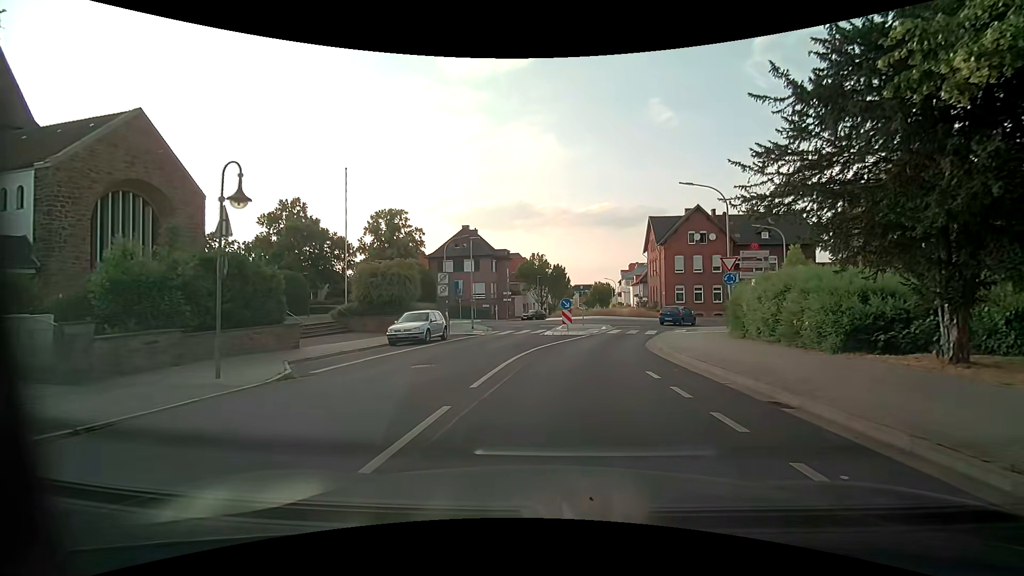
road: residential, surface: asphalt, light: Day
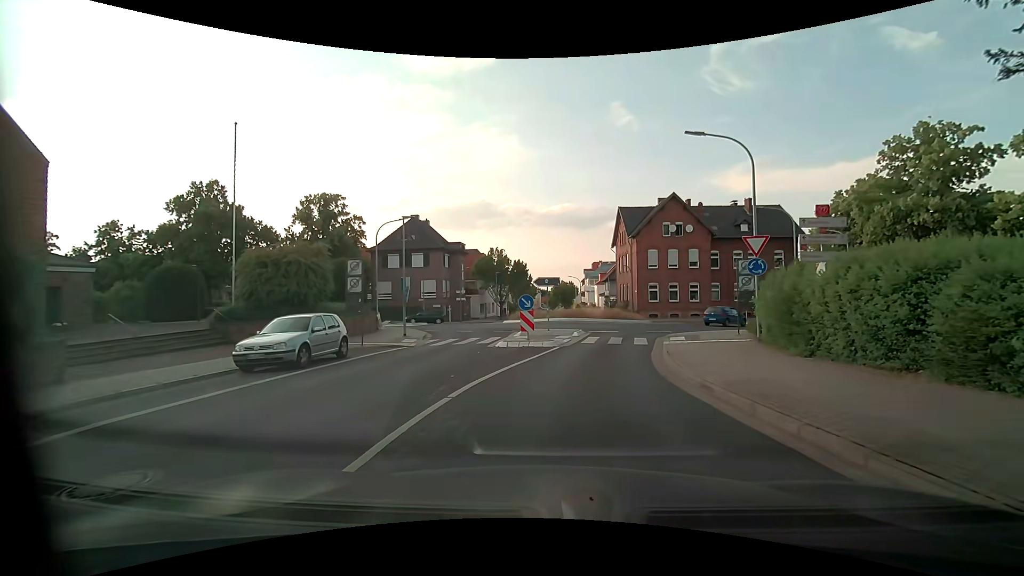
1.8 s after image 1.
(+0.1, +7.9) m; +3°
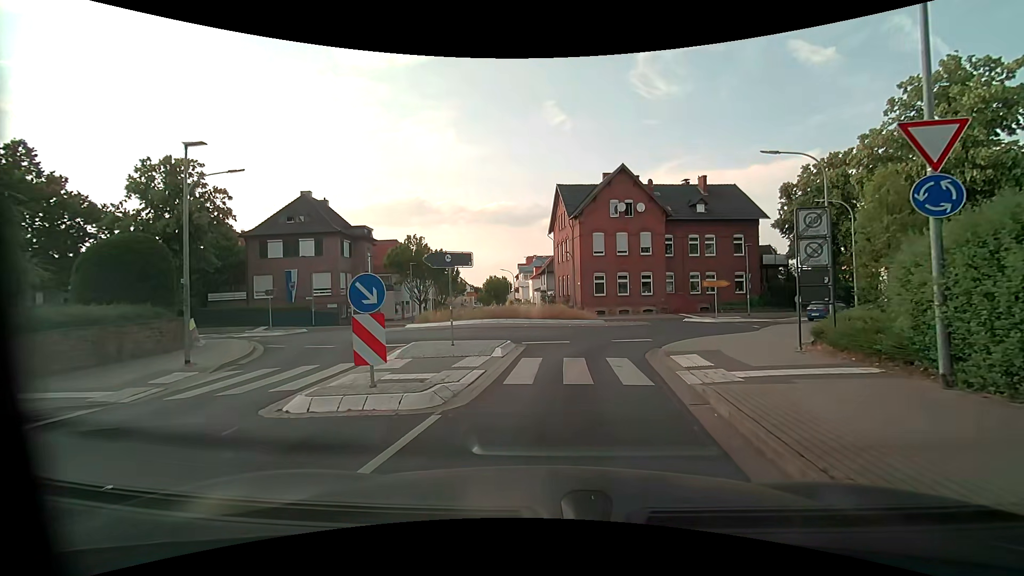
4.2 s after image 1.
(+0.7, +11.0) m; +7°
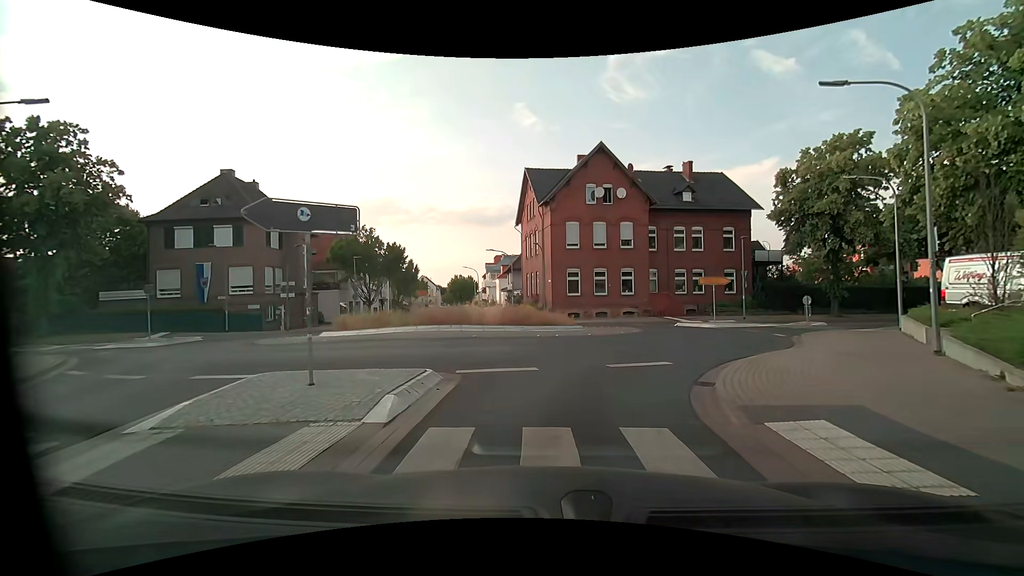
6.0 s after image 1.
(+0.3, +6.9) m; +4°
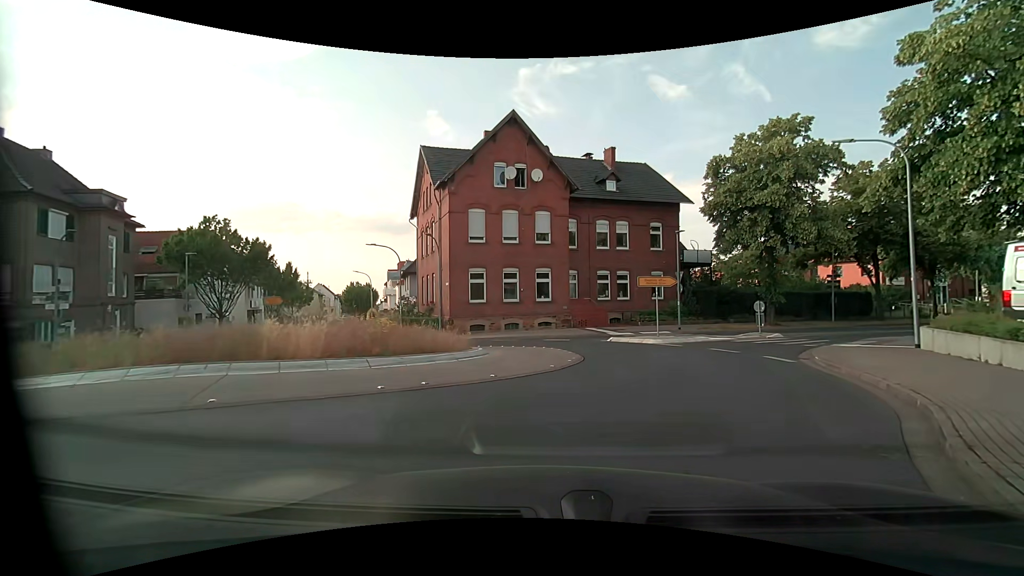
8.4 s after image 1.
(+0.6, +8.6) m; +10°
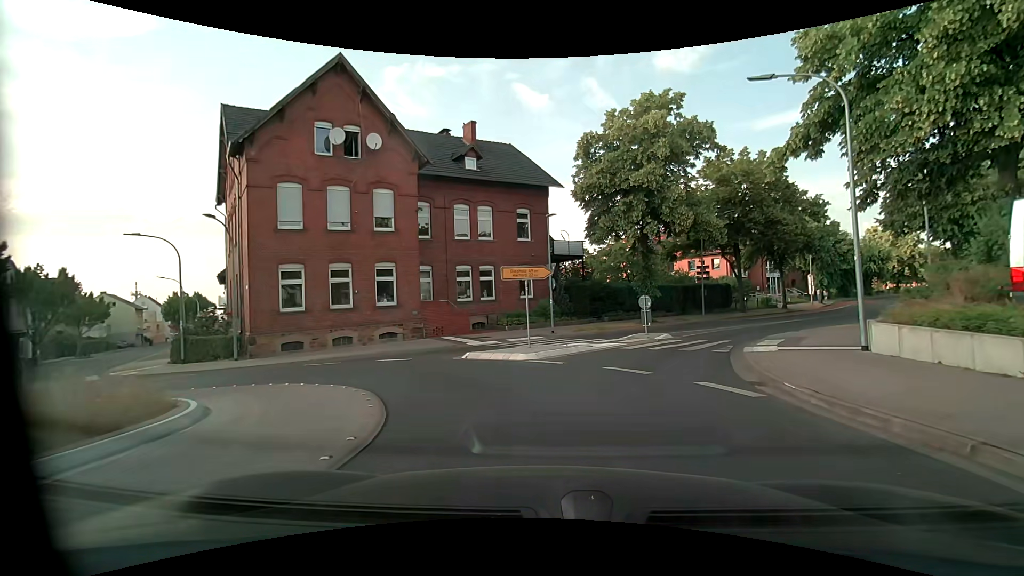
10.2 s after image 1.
(+0.9, +6.9) m; +15°
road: unclassified
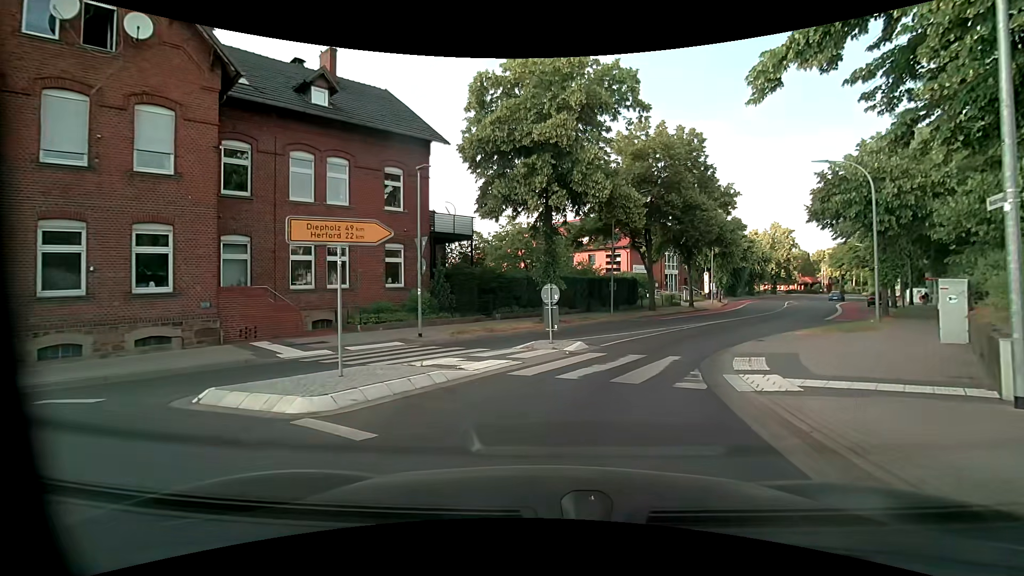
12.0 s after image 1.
(+0.8, +7.7) m; +11°
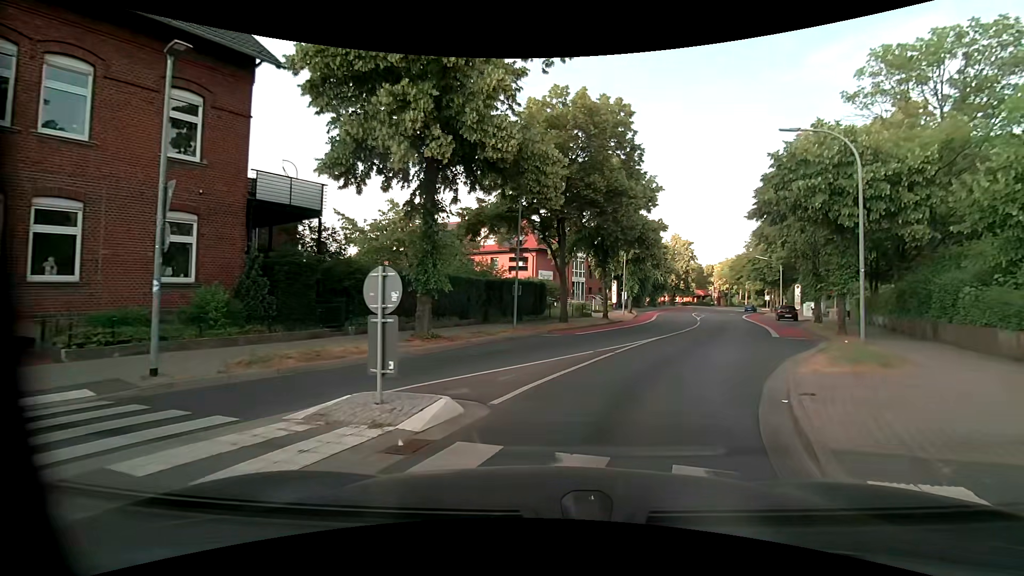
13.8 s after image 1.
(+0.7, +8.0) m; +11°
